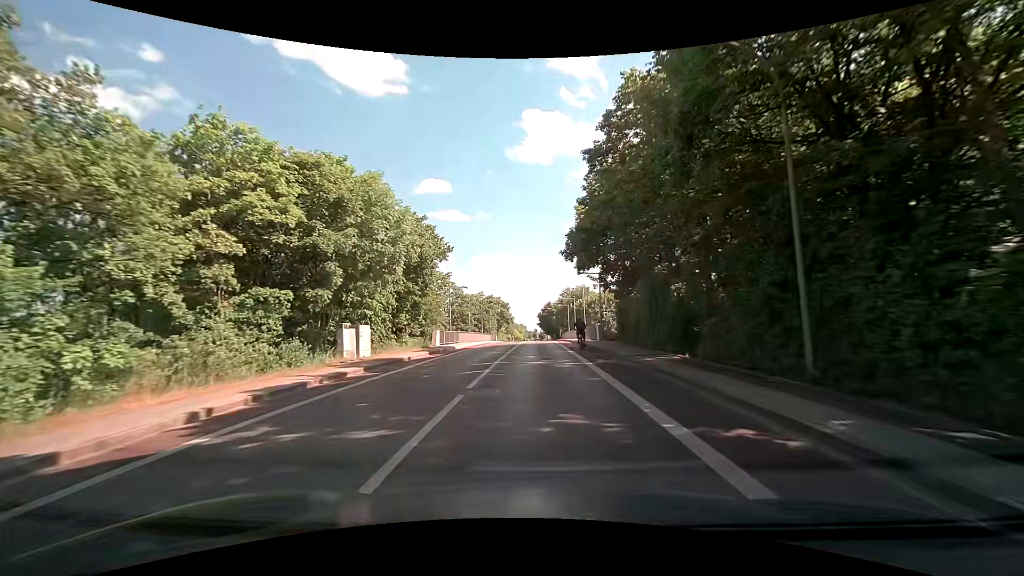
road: tertiary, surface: asphalt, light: Day
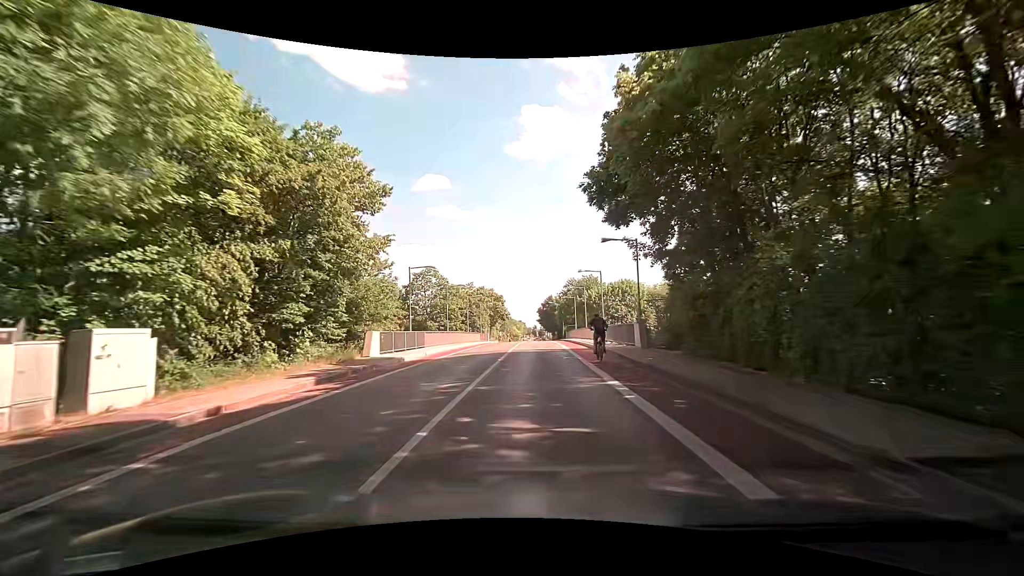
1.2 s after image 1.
(0.0, +14.6) m; +1°
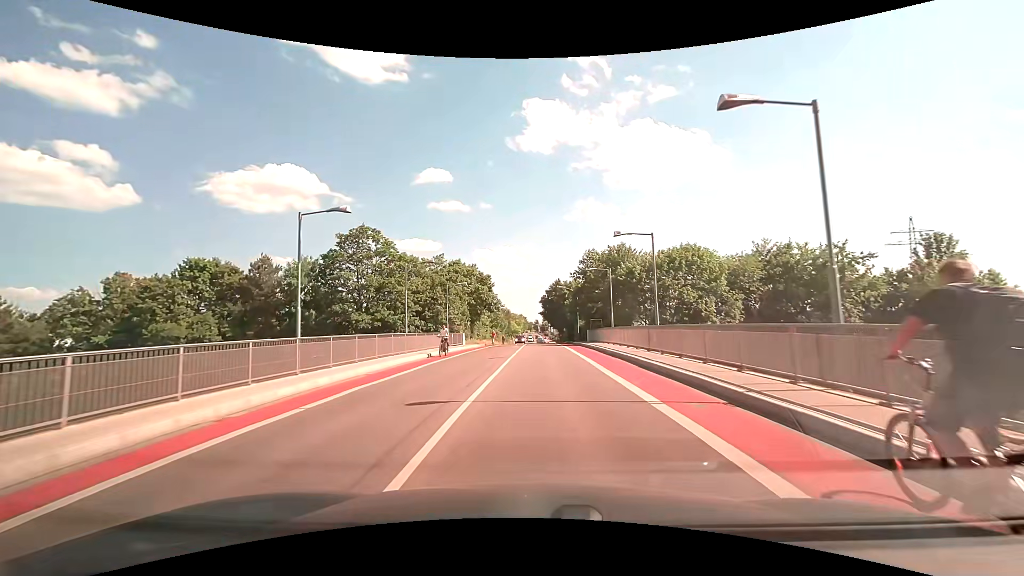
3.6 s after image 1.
(-0.5, +28.6) m; -2°
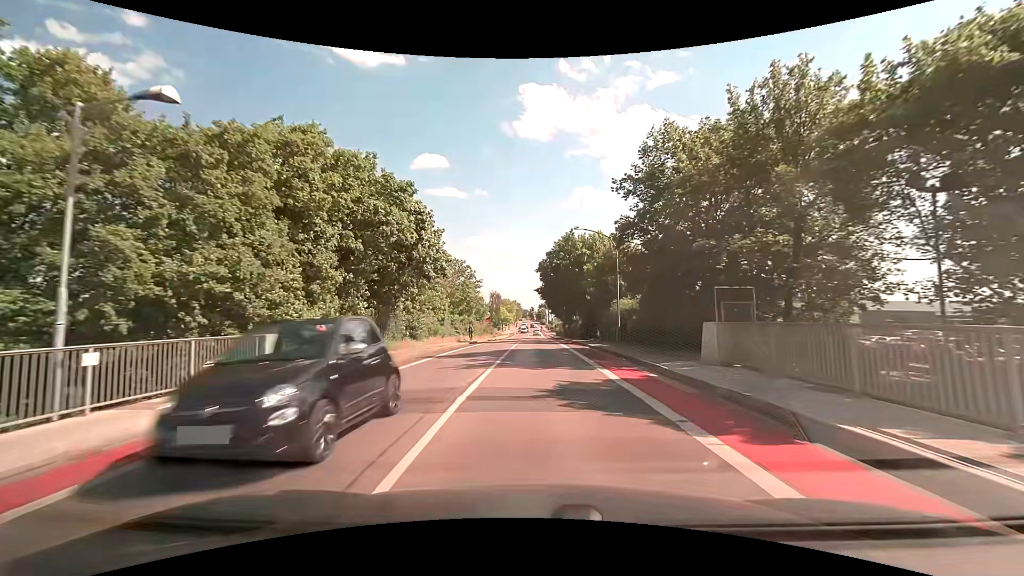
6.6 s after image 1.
(+0.6, +34.4) m; +1°
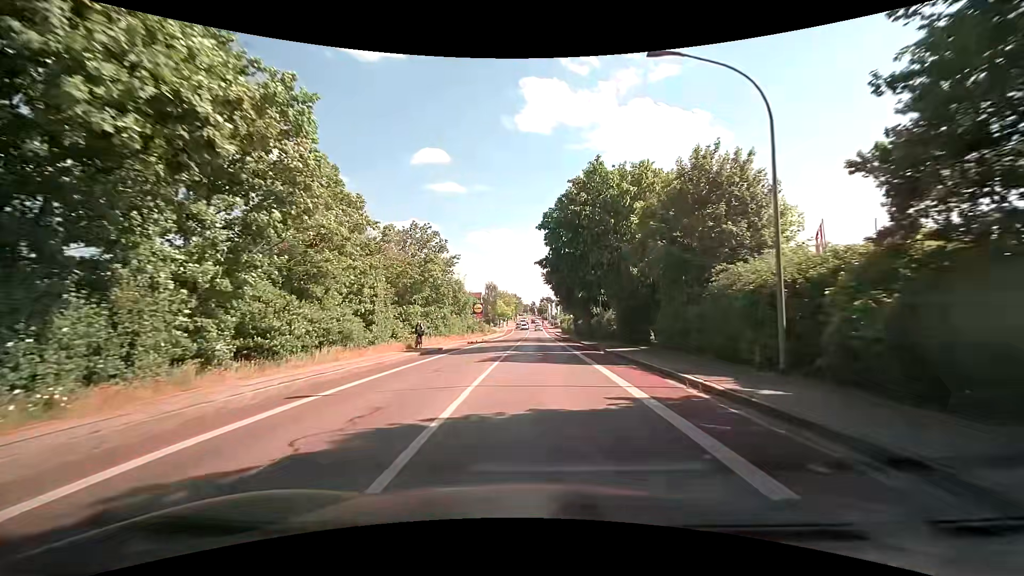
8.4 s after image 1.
(0.0, +20.0) m; -1°
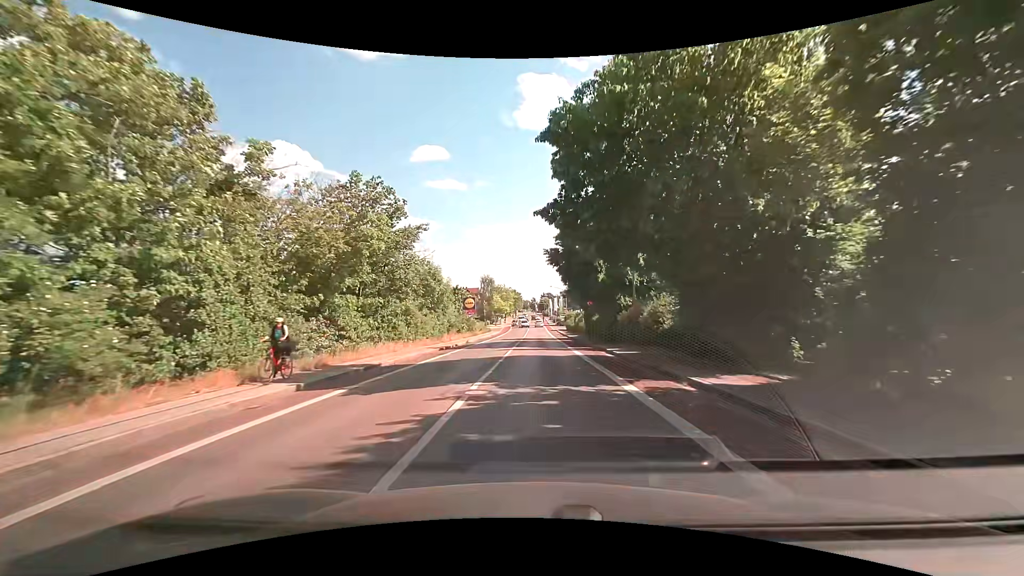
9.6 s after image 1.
(+0.1, +13.2) m; +1°
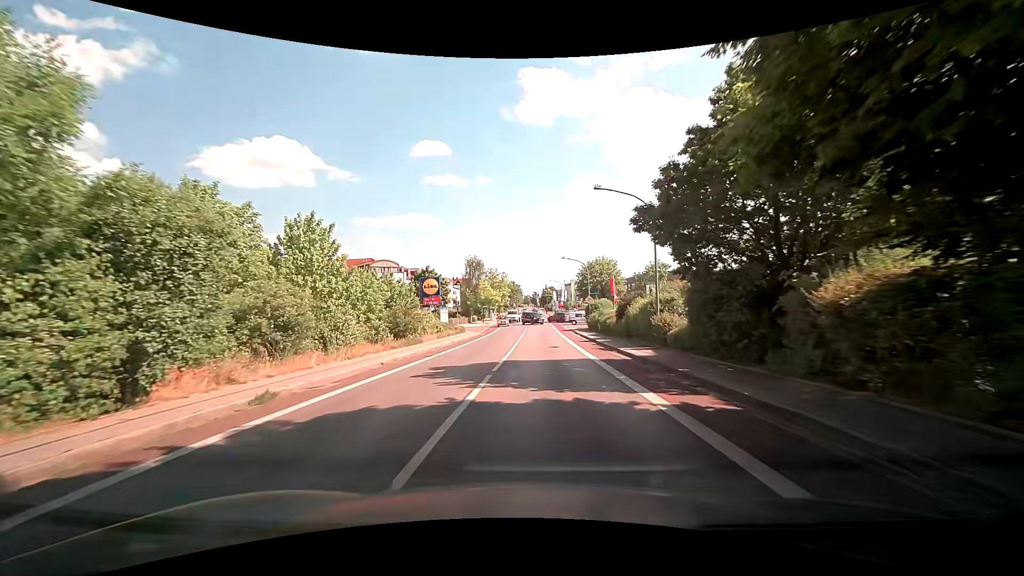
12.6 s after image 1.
(-0.2, +32.8) m; 0°
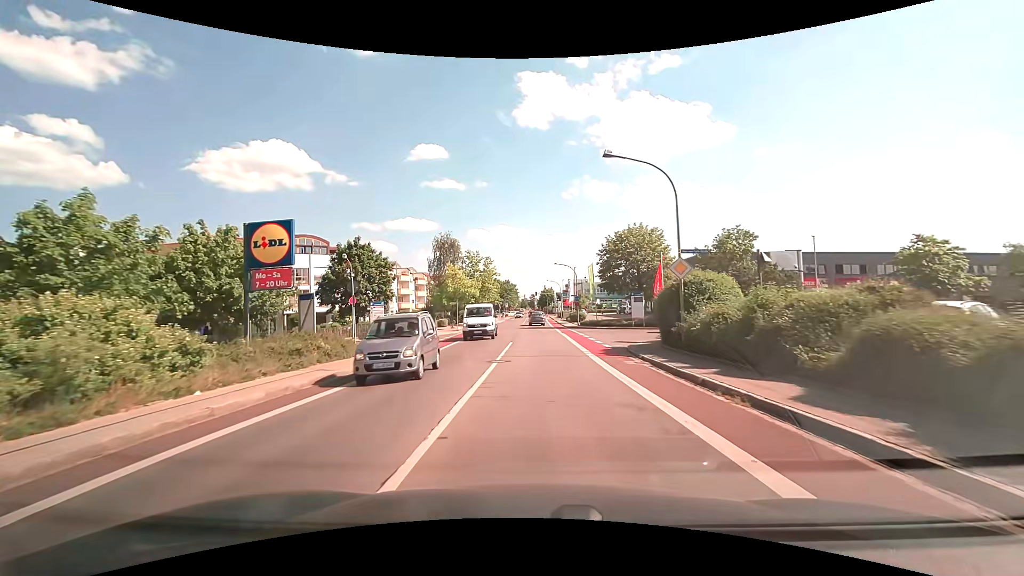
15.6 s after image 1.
(0.0, +31.6) m; 0°
